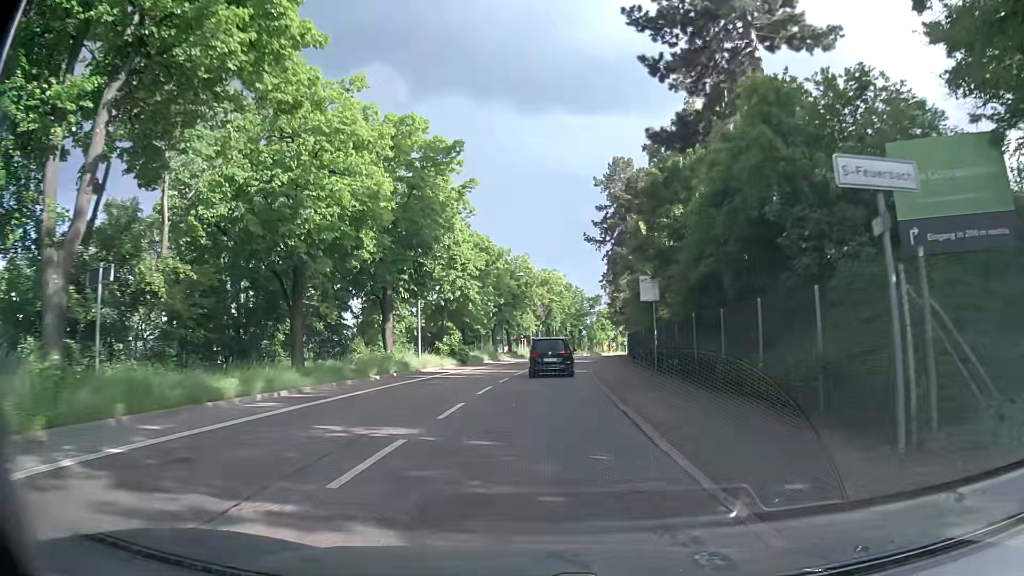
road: secondary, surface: asphalt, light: Day
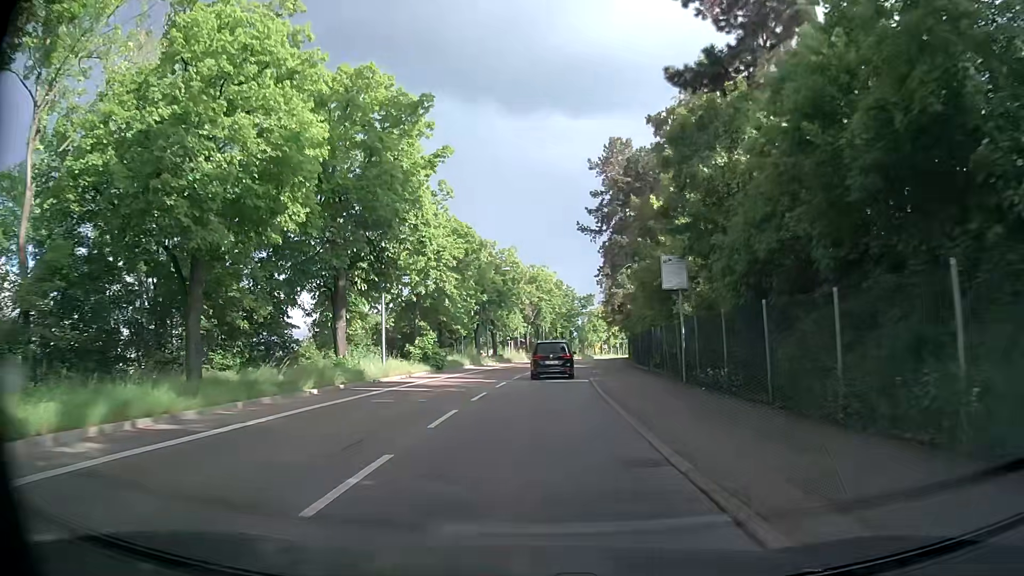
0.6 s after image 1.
(+0.1, +6.7) m; 0°
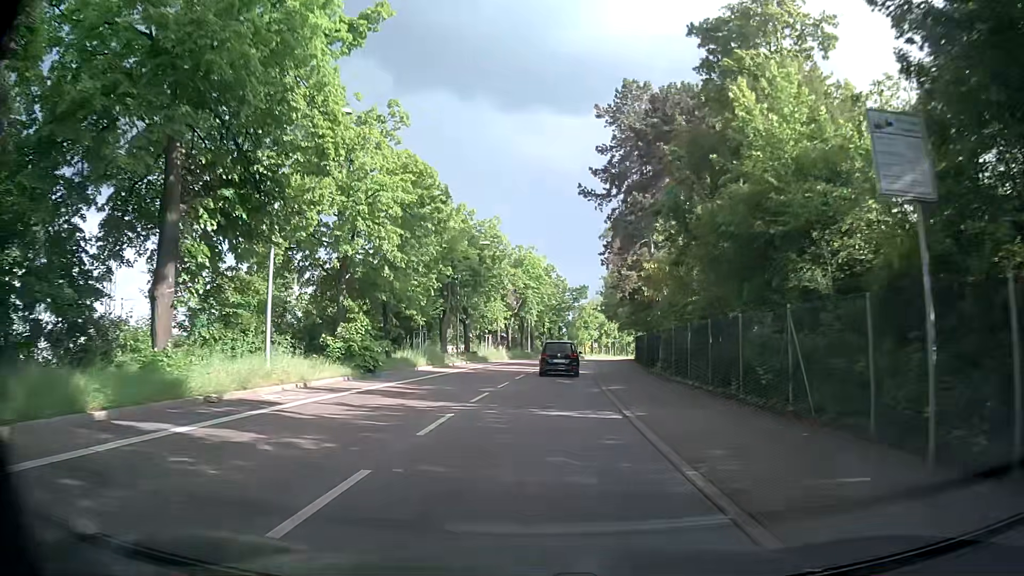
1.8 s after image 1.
(+0.2, +13.3) m; +1°
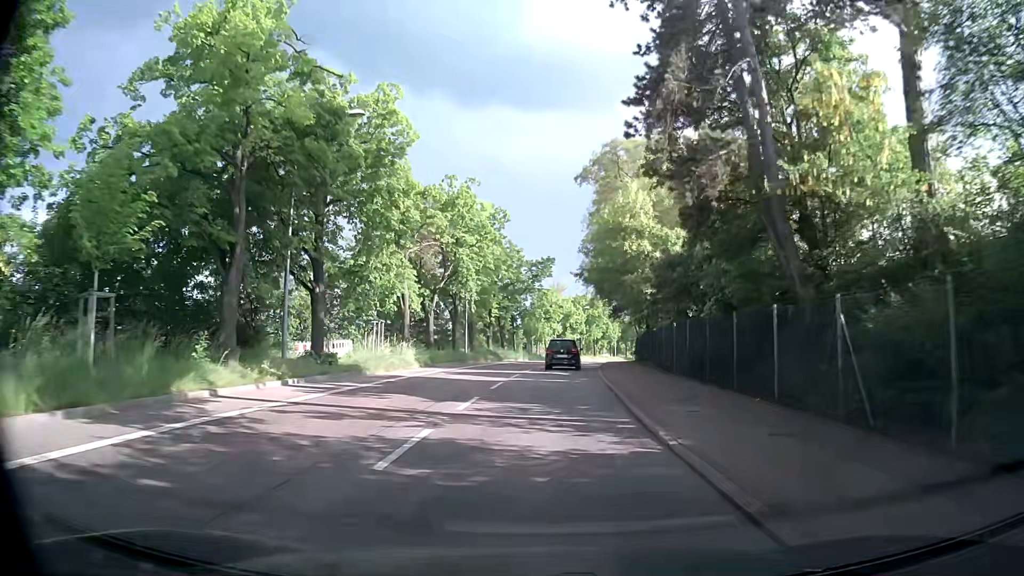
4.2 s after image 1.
(+1.1, +27.1) m; +4°
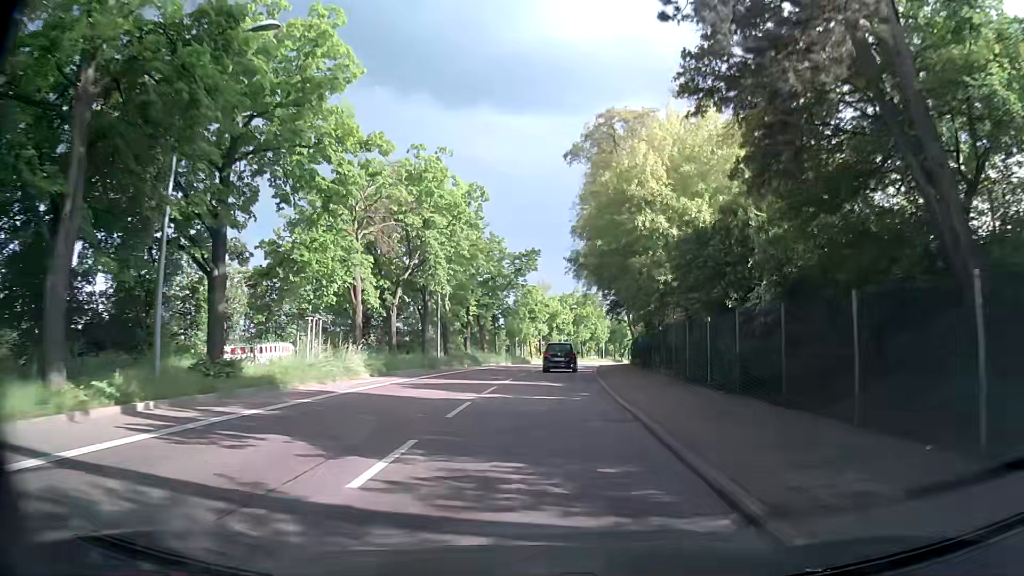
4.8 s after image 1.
(+0.1, +6.9) m; +1°
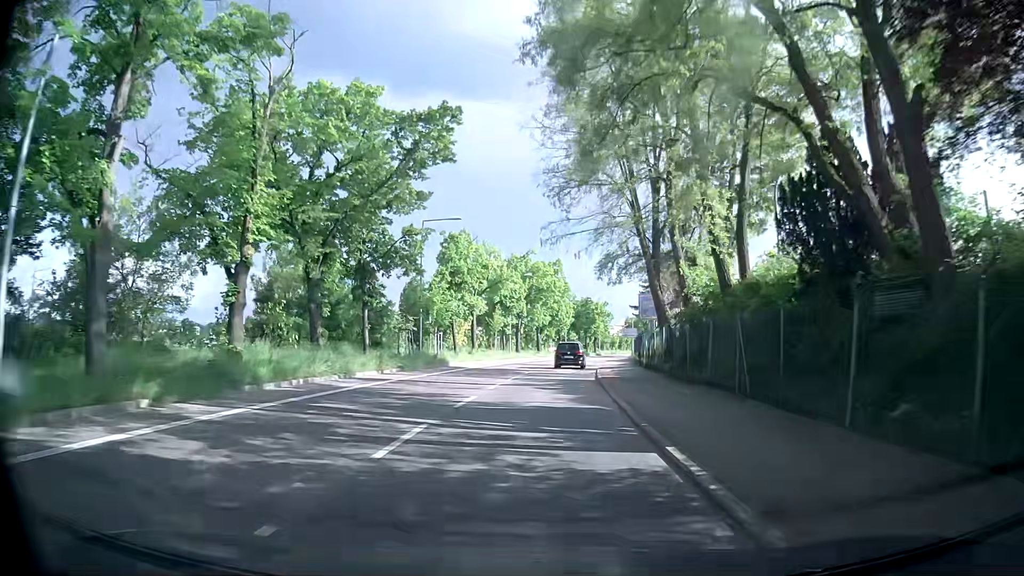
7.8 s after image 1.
(+1.7, +34.4) m; +5°
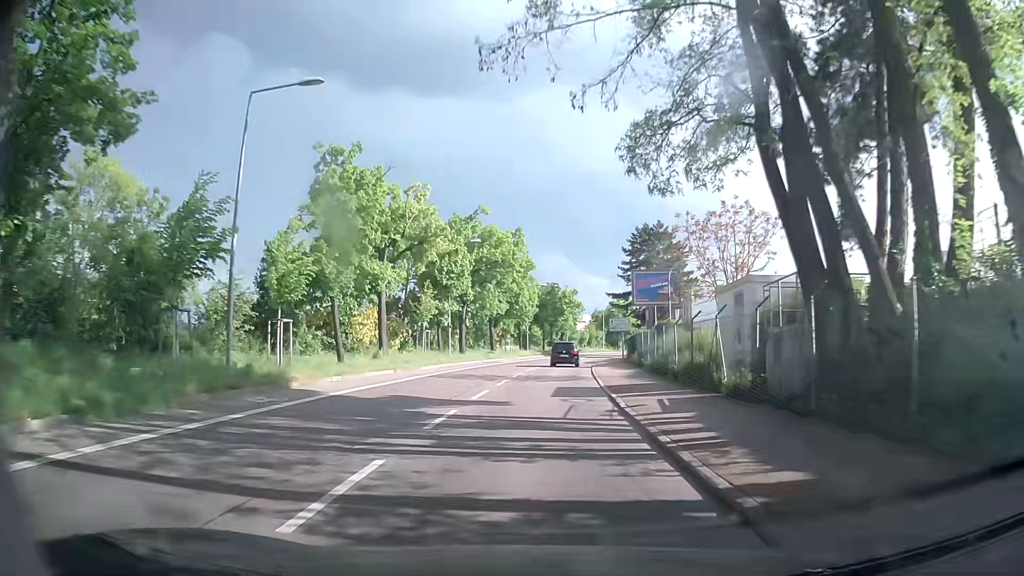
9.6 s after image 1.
(+0.5, +20.9) m; +3°
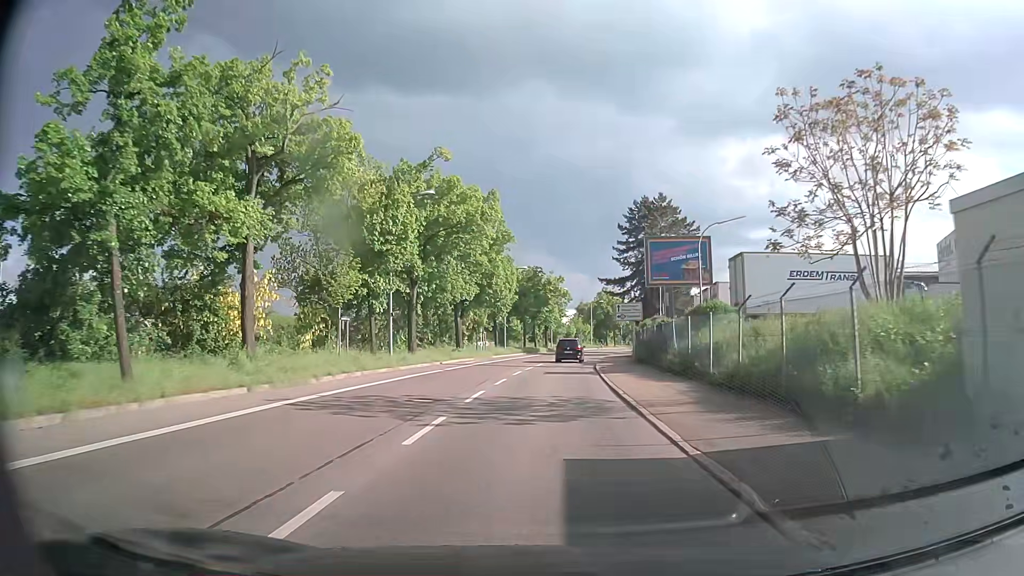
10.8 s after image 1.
(+0.4, +14.1) m; +2°
(0, +10) (+1, +20) (+1, +30) (+2, +40) (+3, +50) (+5, +60) (+6, +70) (+8, +79) (+10, +89) (+13, +99) m
